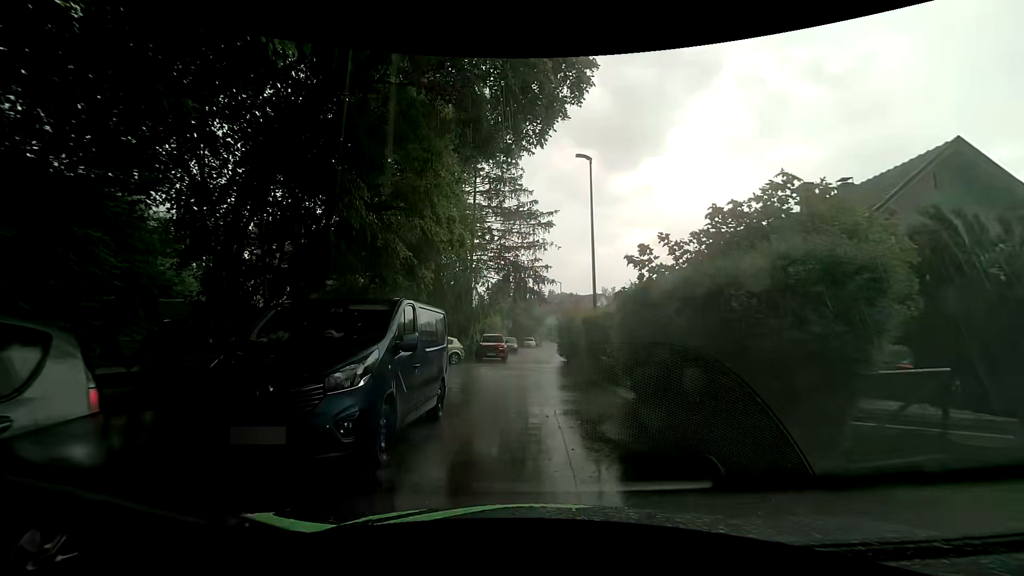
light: Day
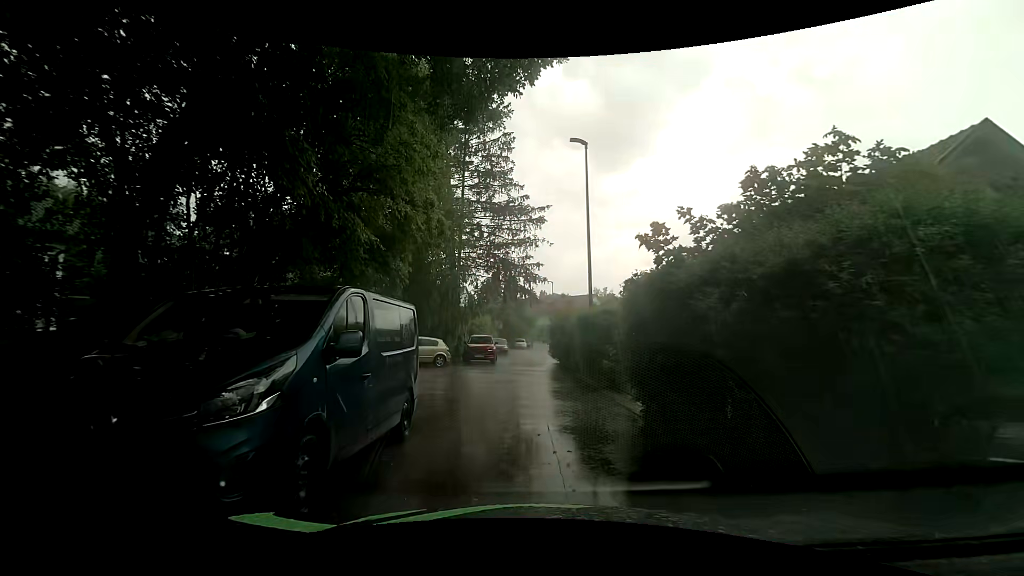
(+0.1, +1.7) m; 0°
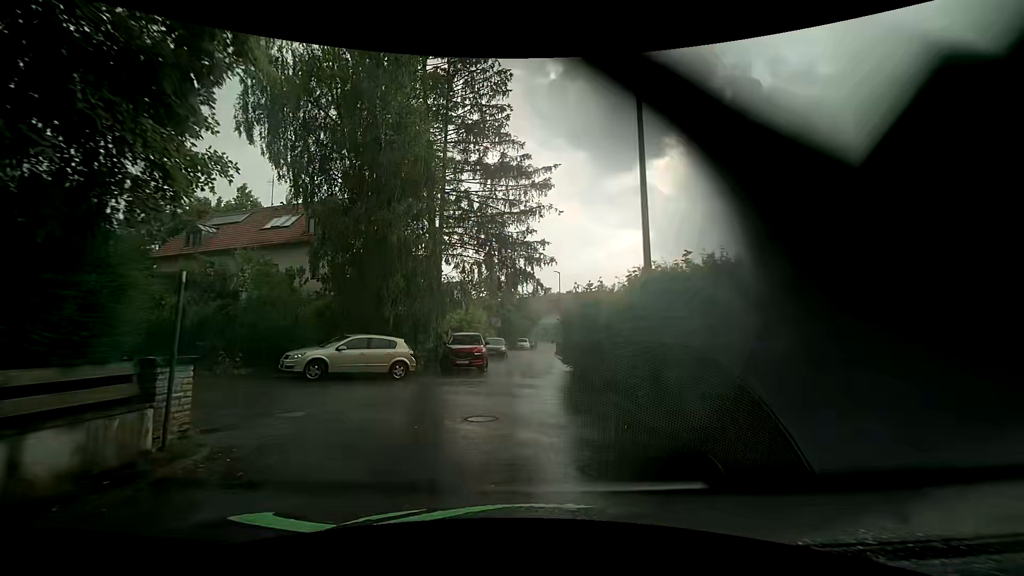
(+0.2, +8.1) m; +1°
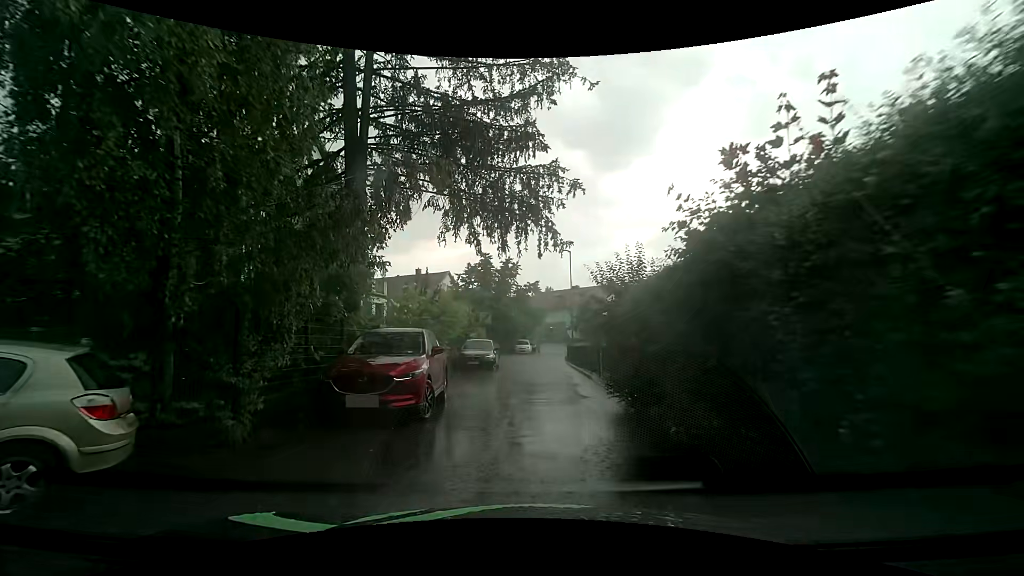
(-0.1, +12.5) m; +1°
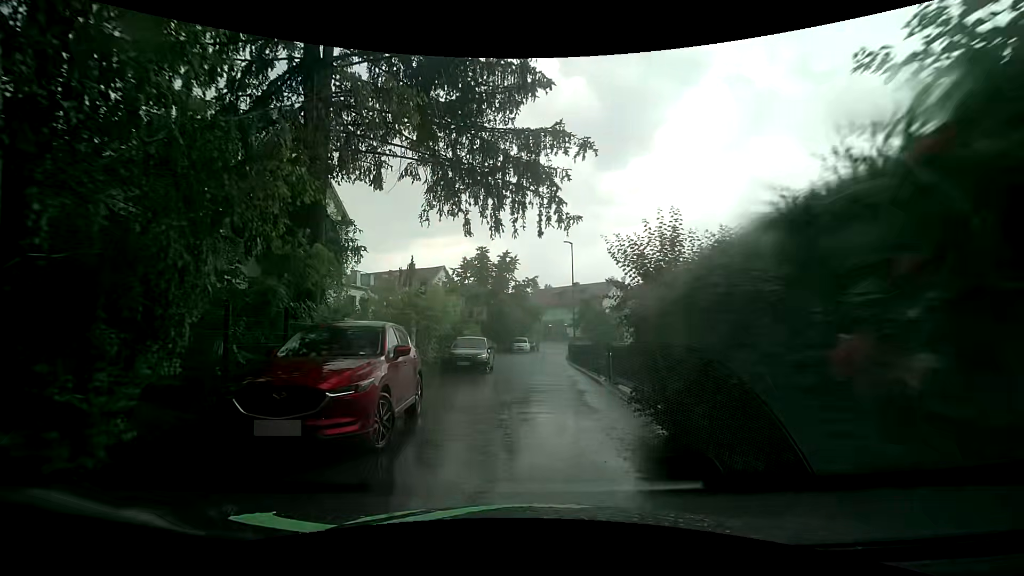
(-0.1, +2.6) m; -2°
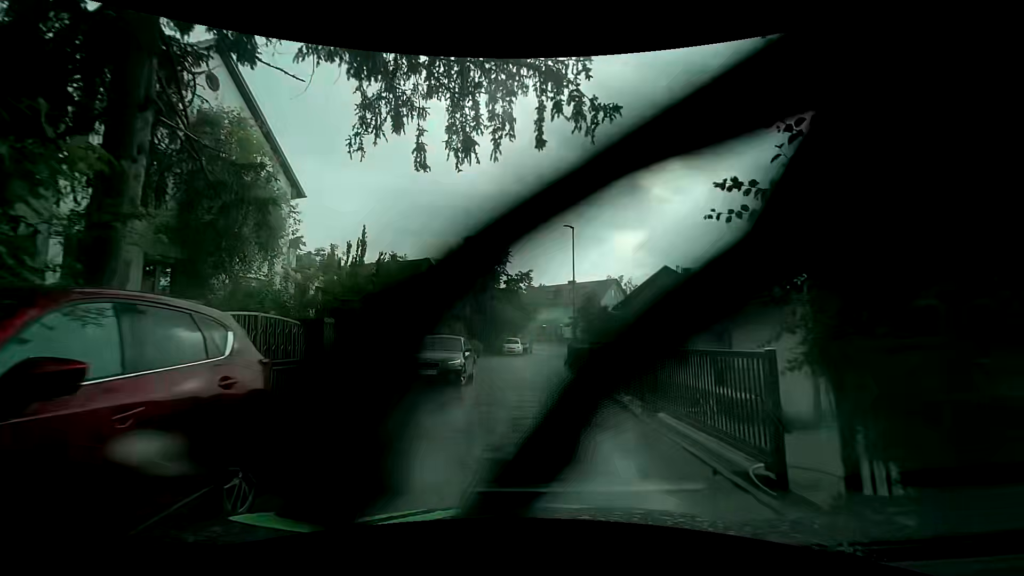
(+0.1, +5.3) m; +1°
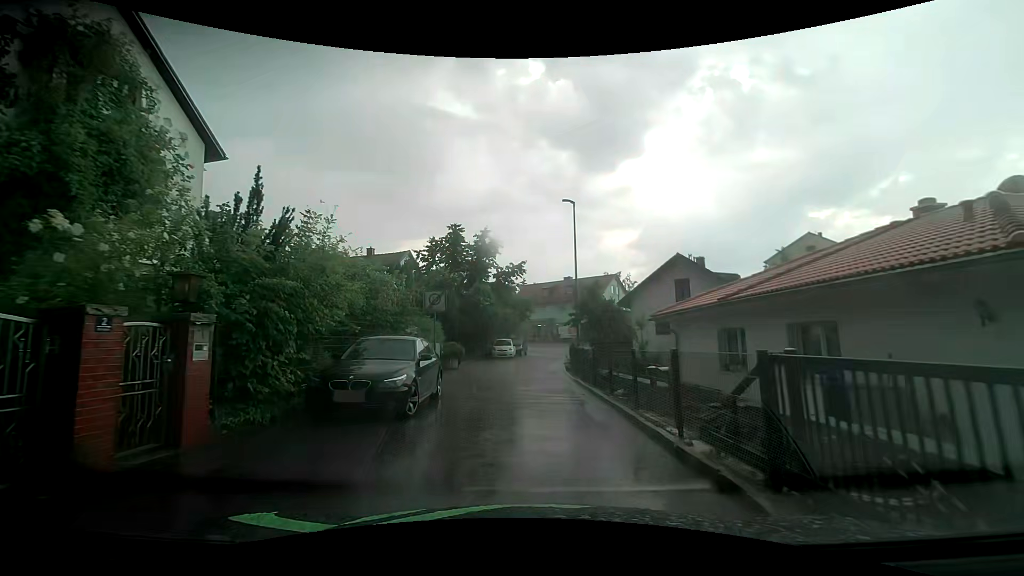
(0.0, +5.5) m; -1°
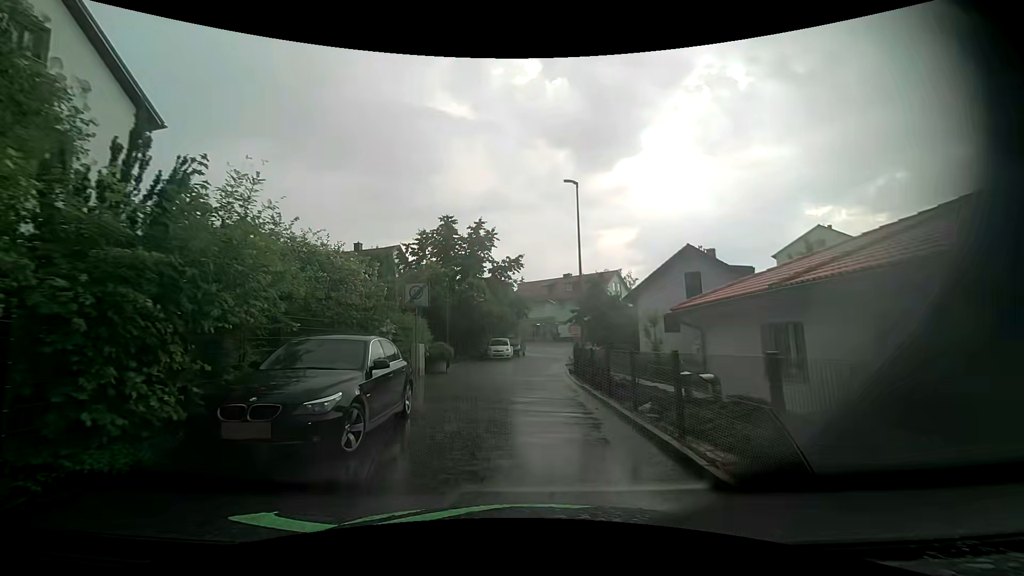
(+0.1, +2.9) m; +1°
